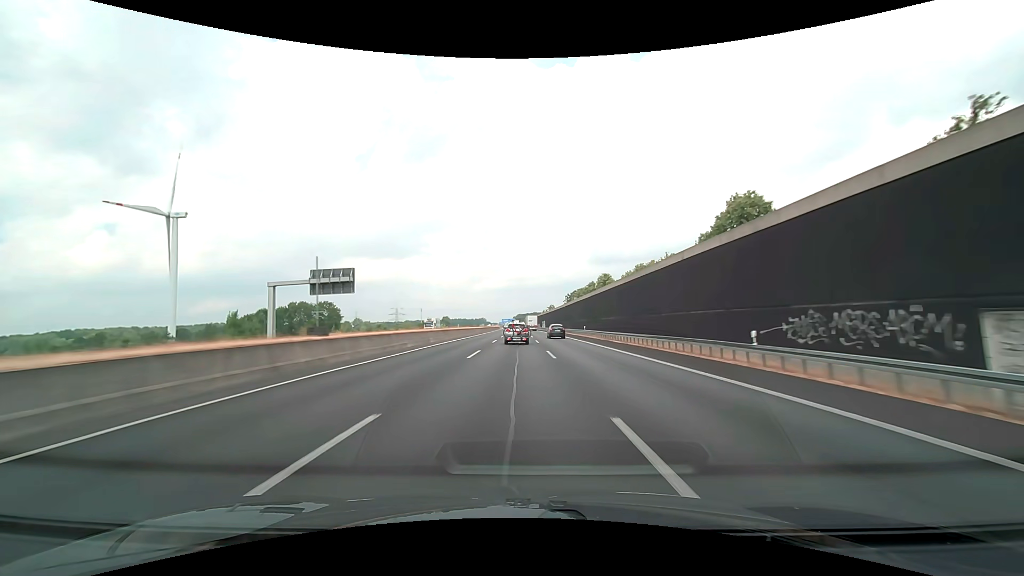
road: motorway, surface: asphalt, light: Day
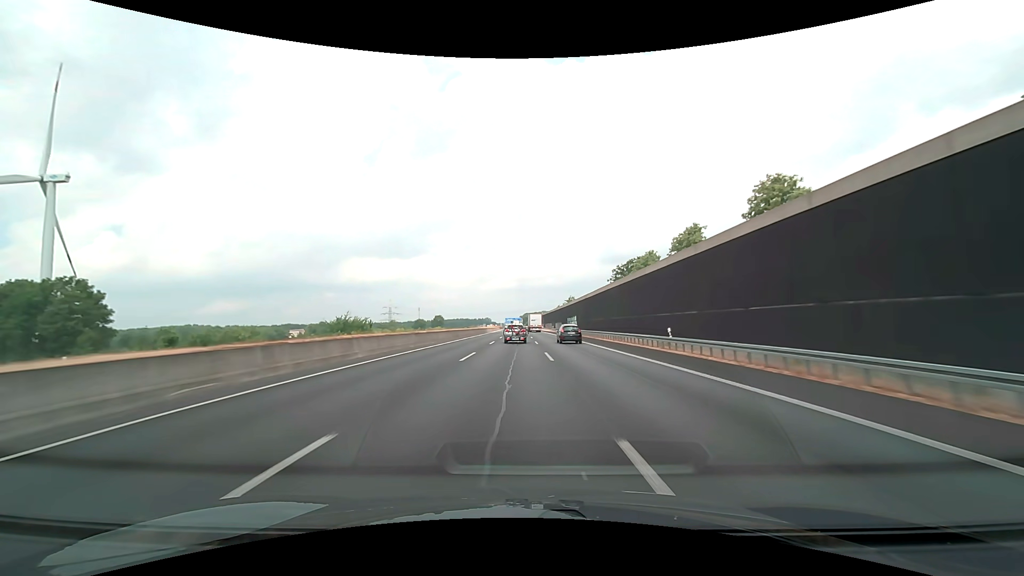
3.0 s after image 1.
(-0.6, +92.6) m; -1°
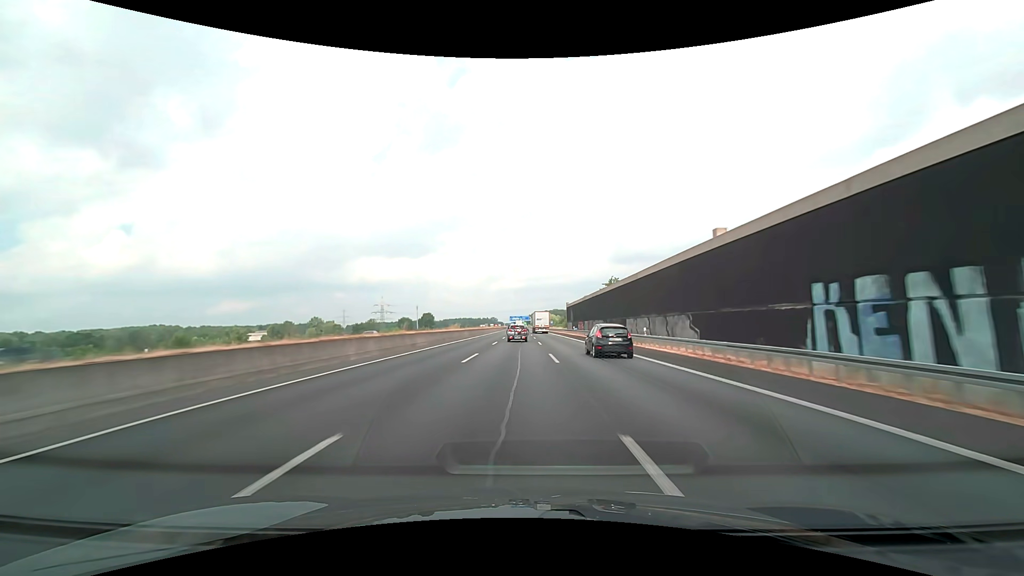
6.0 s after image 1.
(-0.6, +92.0) m; -1°
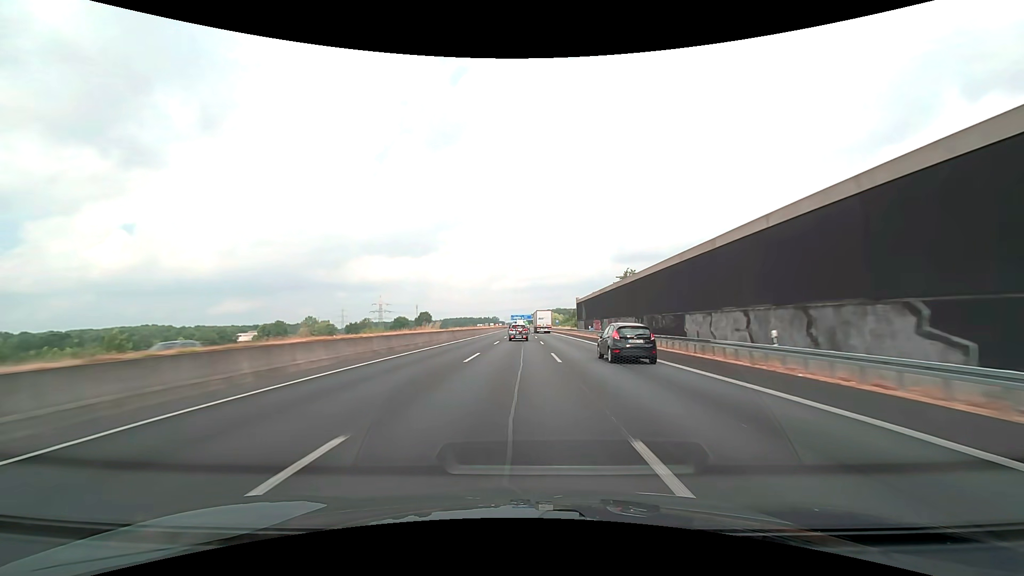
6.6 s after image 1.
(0.0, +18.3) m; 0°
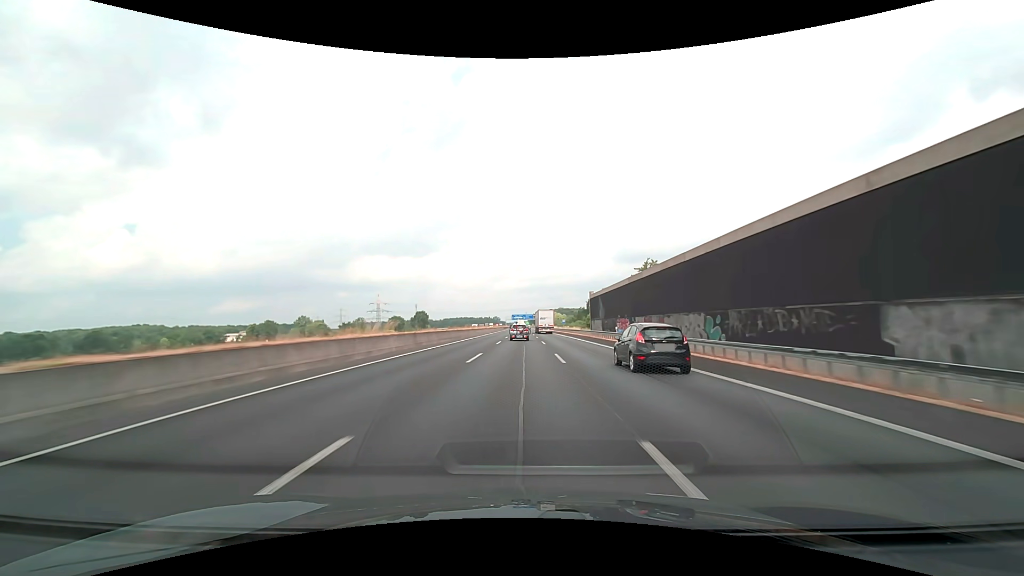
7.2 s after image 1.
(0.0, +18.3) m; 0°
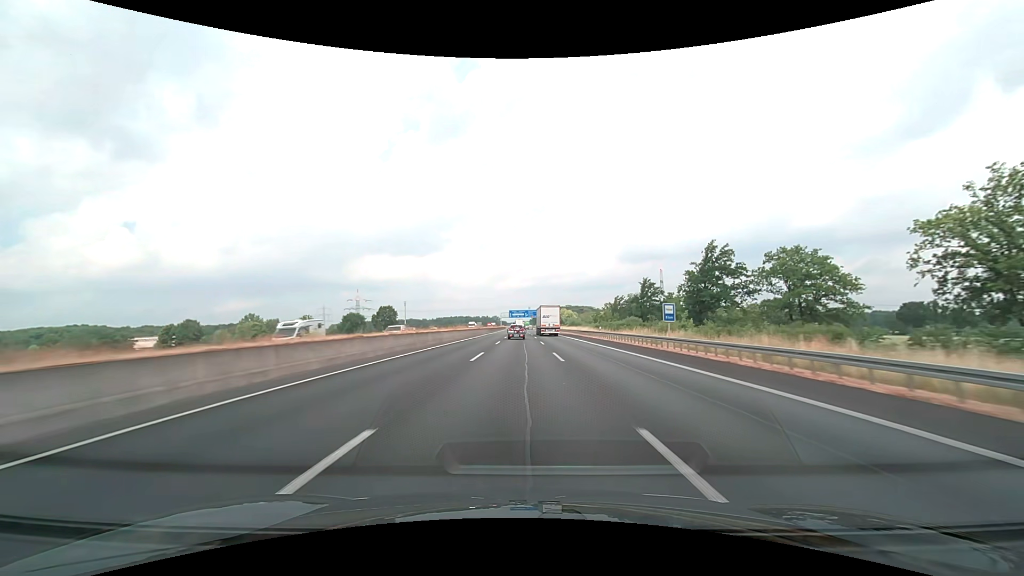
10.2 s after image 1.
(-0.2, +91.2) m; 0°
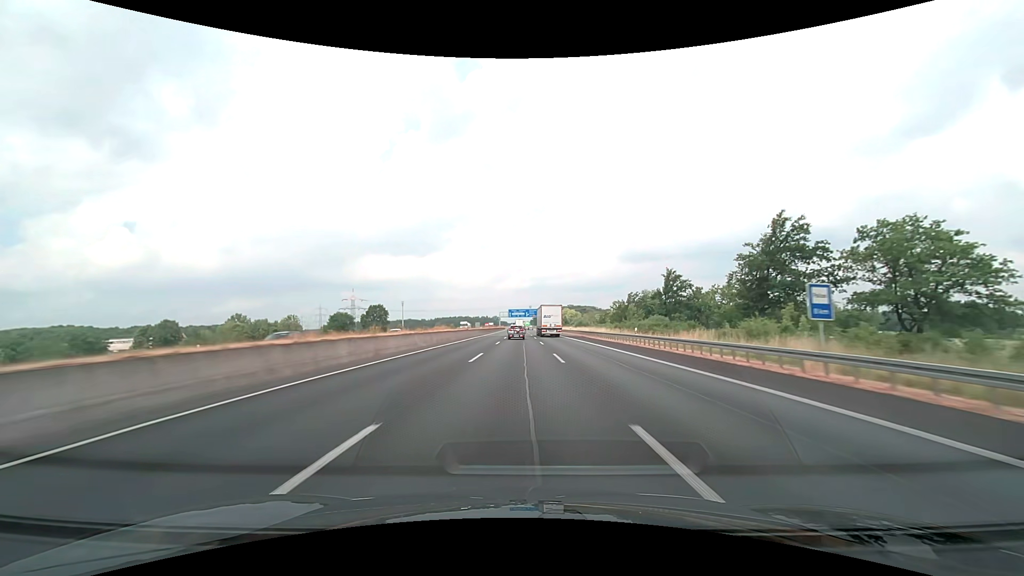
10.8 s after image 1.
(0.0, +18.2) m; 0°
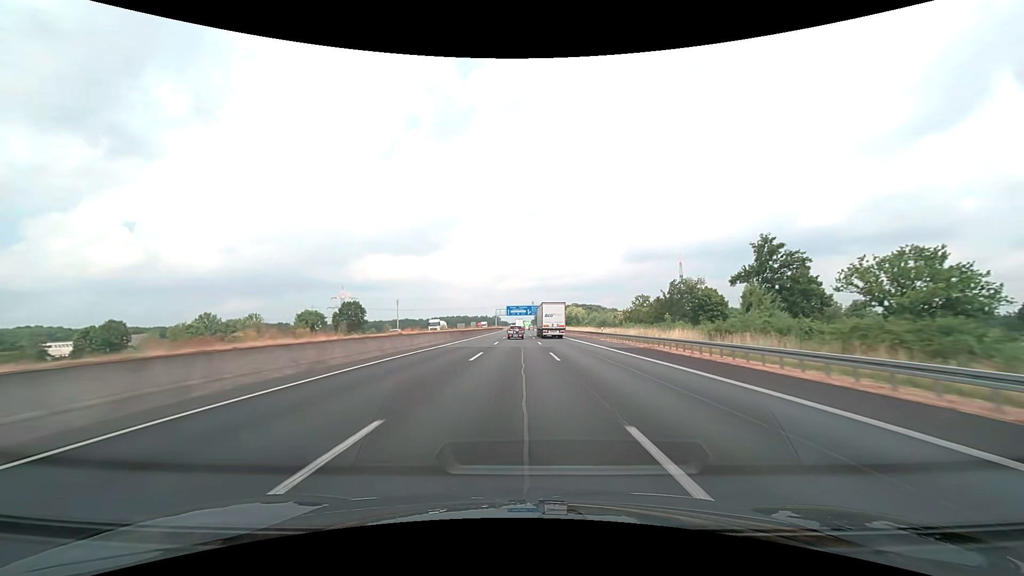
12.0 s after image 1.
(-0.1, +36.3) m; 0°
(0, +10) (0, +20) (0, +30) (0, +40) (0, +50) (0, +60) (0, +70) (0, +80) (0, +90) (0, +100) m
